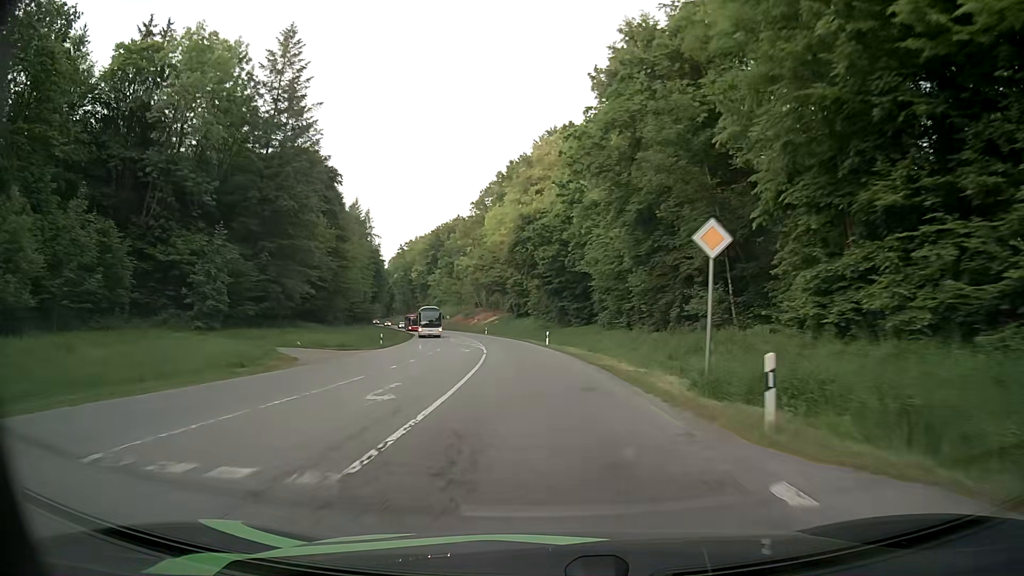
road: secondary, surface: asphalt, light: Day
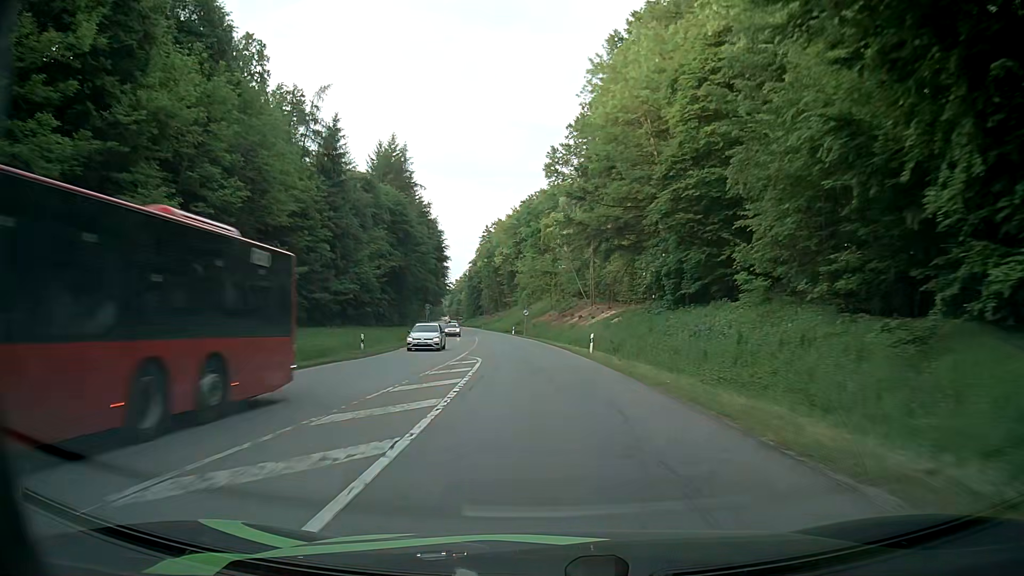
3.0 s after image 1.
(-5.5, +62.3) m; -10°
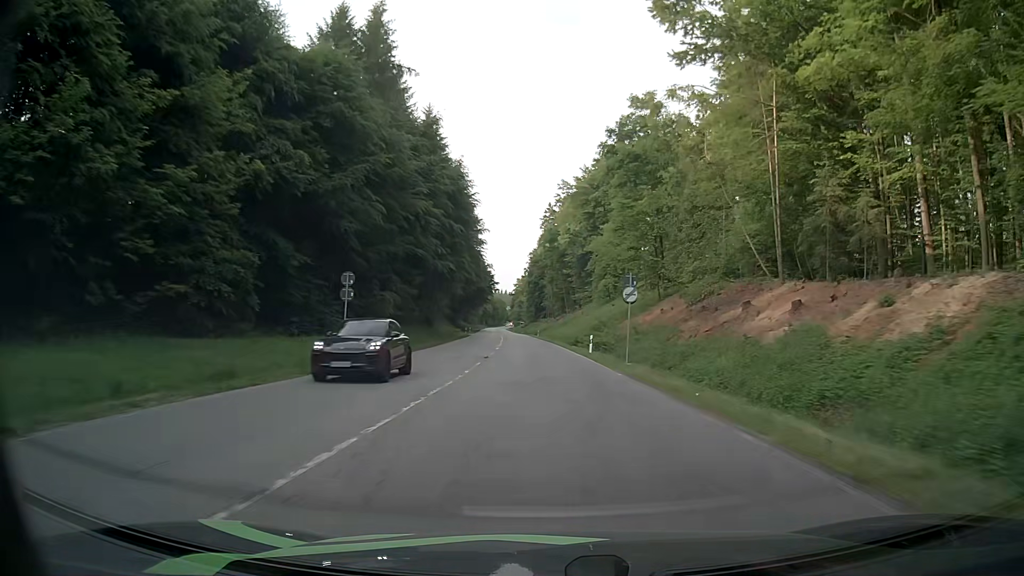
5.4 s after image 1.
(-2.9, +50.8) m; -5°
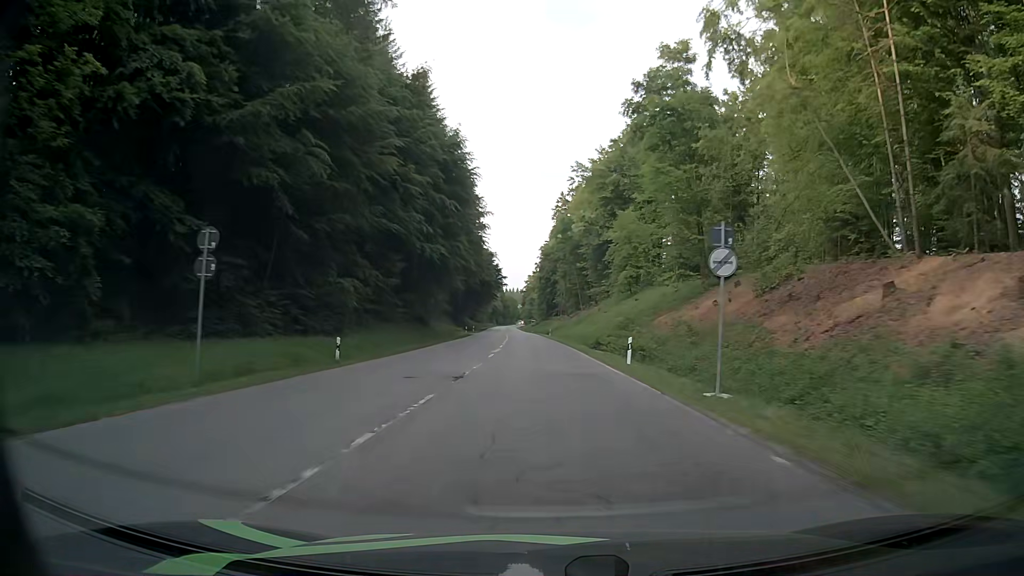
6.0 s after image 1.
(-0.2, +12.8) m; -2°
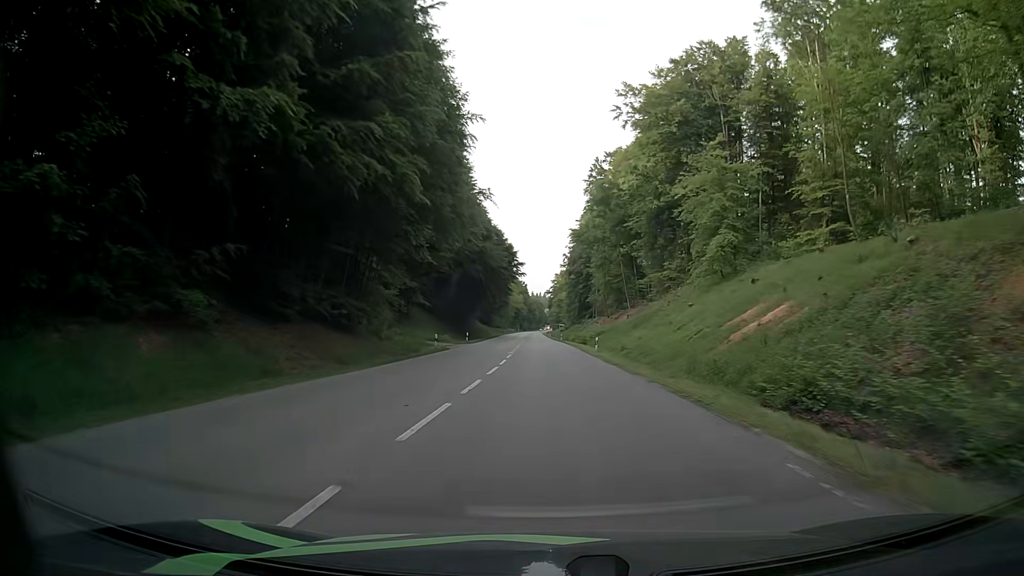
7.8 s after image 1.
(-0.9, +38.7) m; -3°
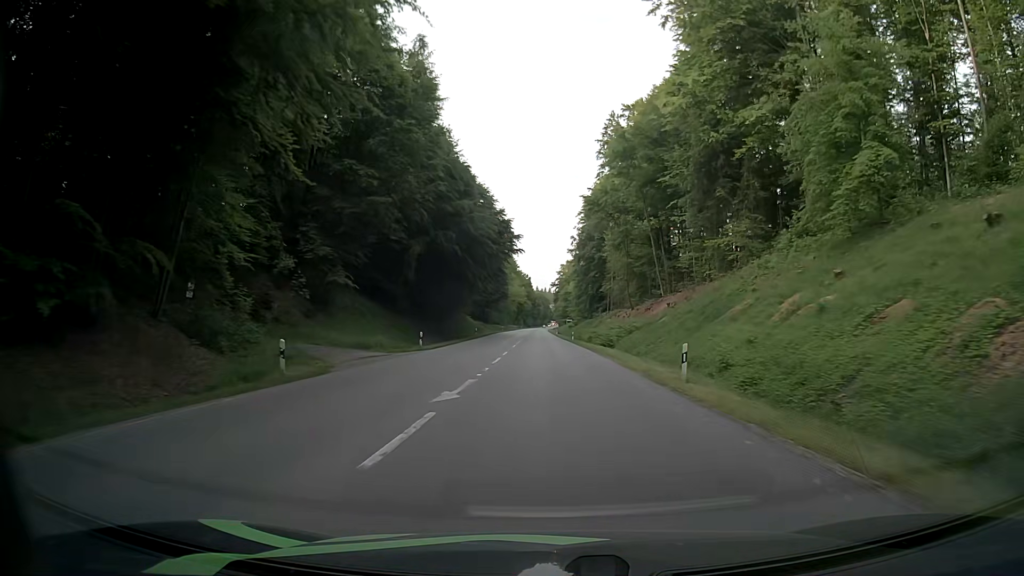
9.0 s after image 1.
(0.0, +26.0) m; 0°
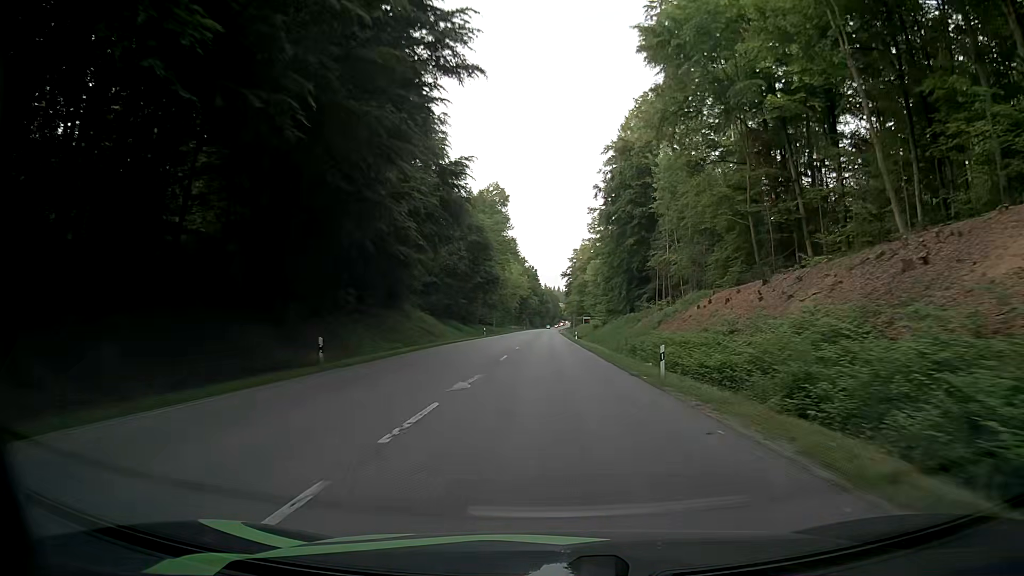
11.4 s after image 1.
(-0.5, +52.5) m; -1°
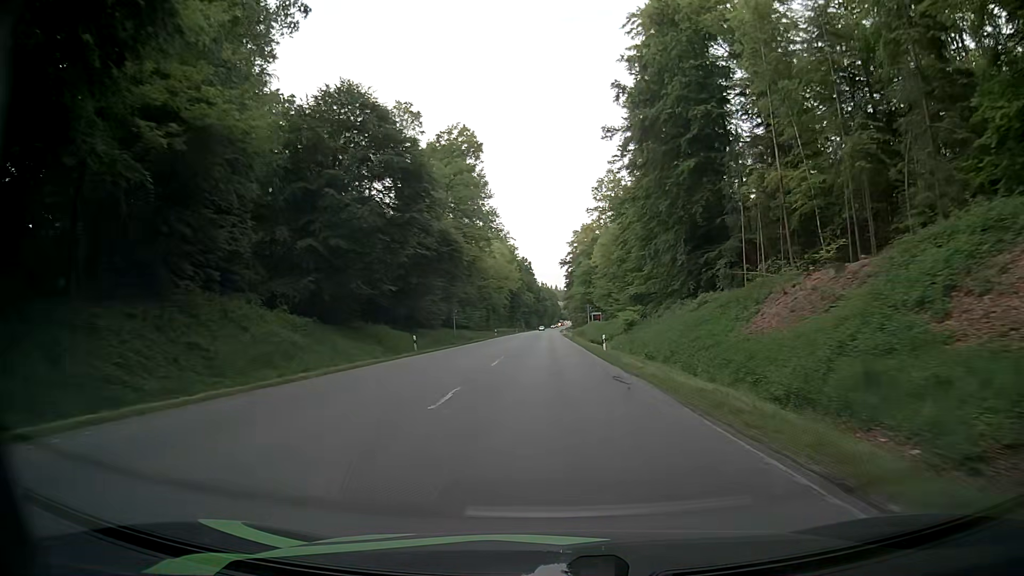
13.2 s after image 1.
(+0.5, +39.6) m; 0°
(0, +10) (0, +20) (0, +30) (0, +40) (0, +50) (0, +60) (0, +70) (0, +80) (0, +90) (0, +100) m
